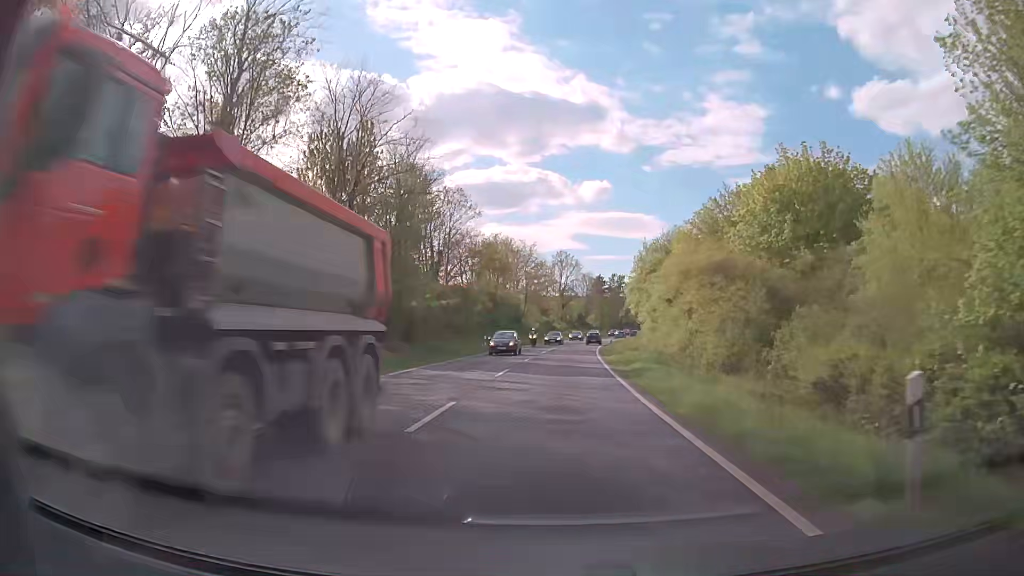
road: primary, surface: asphalt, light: Day
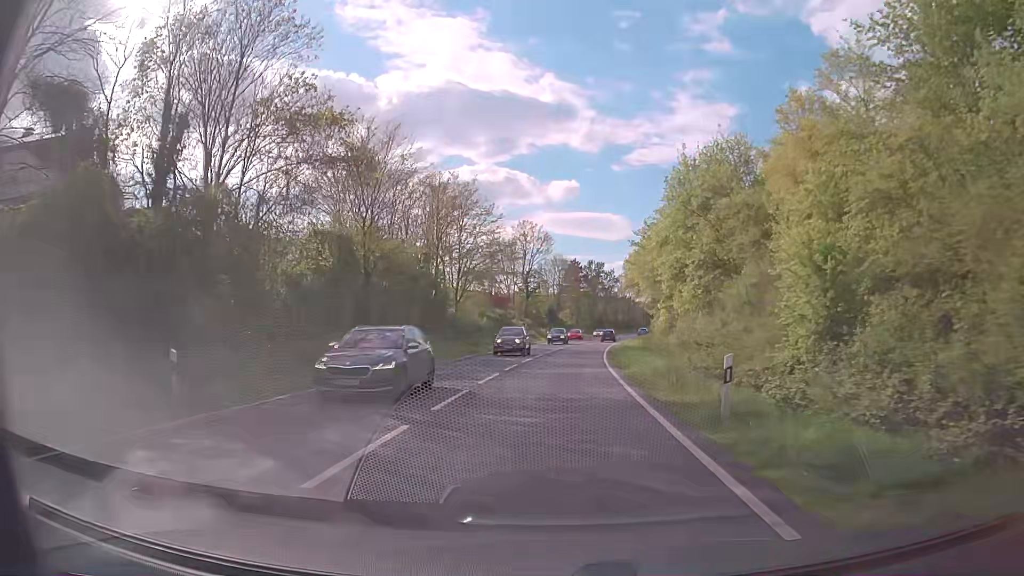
(+0.8, +39.6) m; +2°
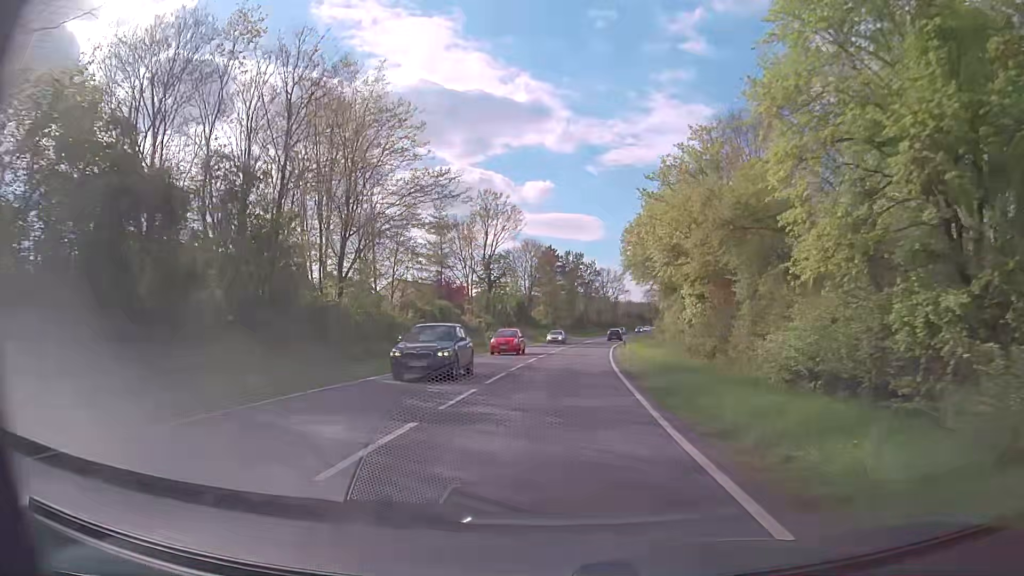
(+0.4, +23.7) m; +2°
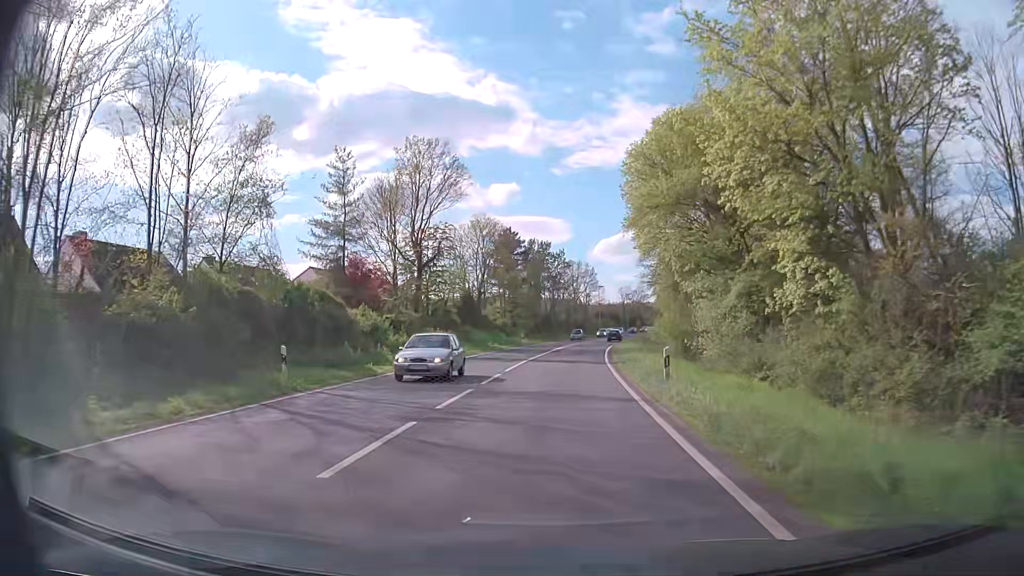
(+0.7, +23.8) m; +3°
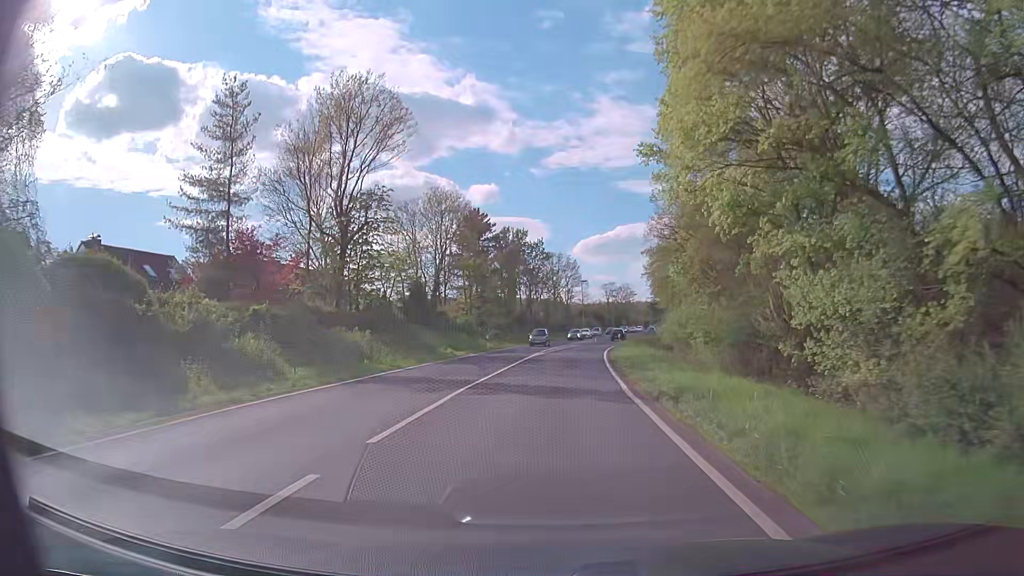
(+0.2, +15.8) m; +2°
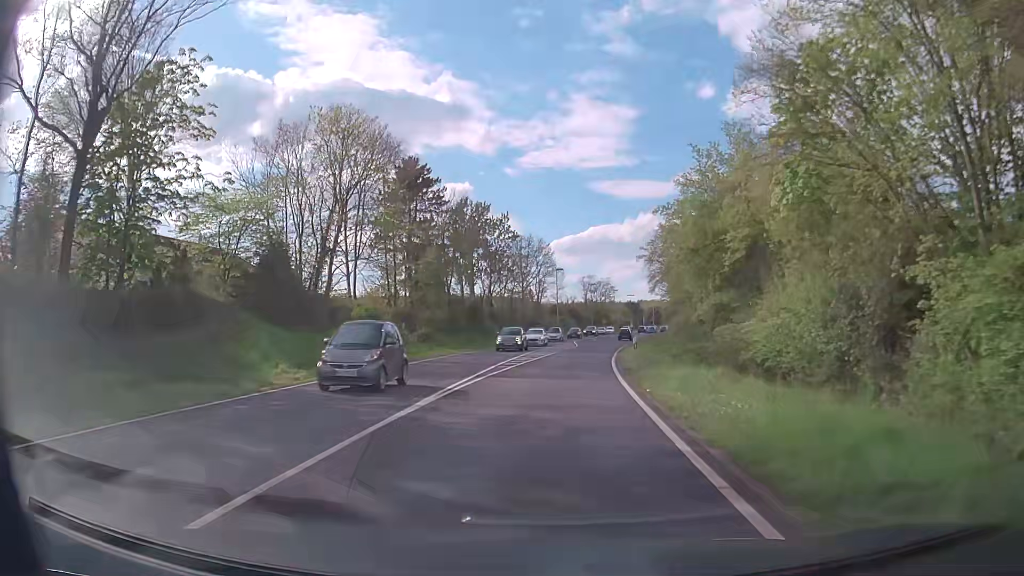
(+0.4, +23.7) m; +3°
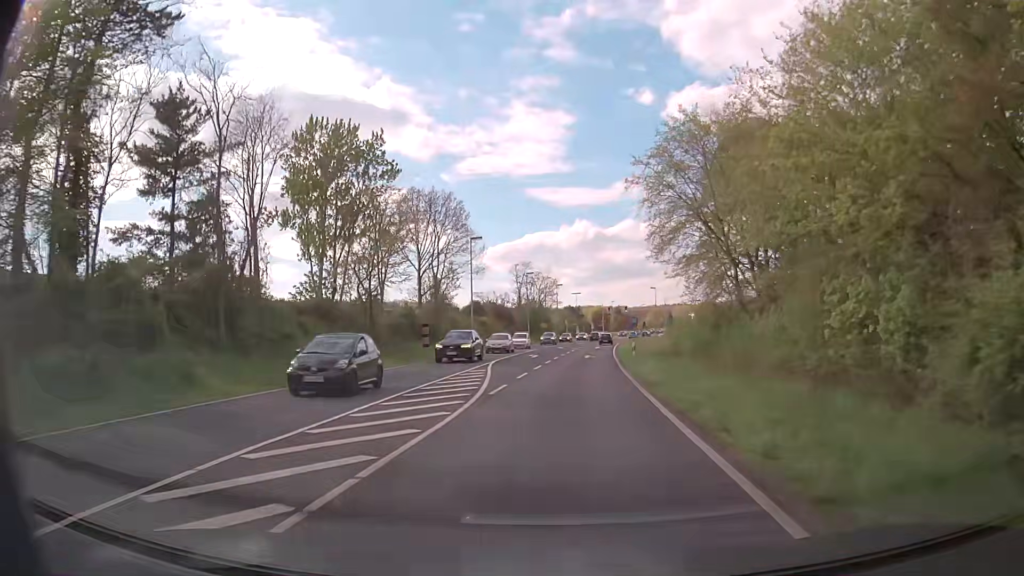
(+1.5, +39.5) m; +5°
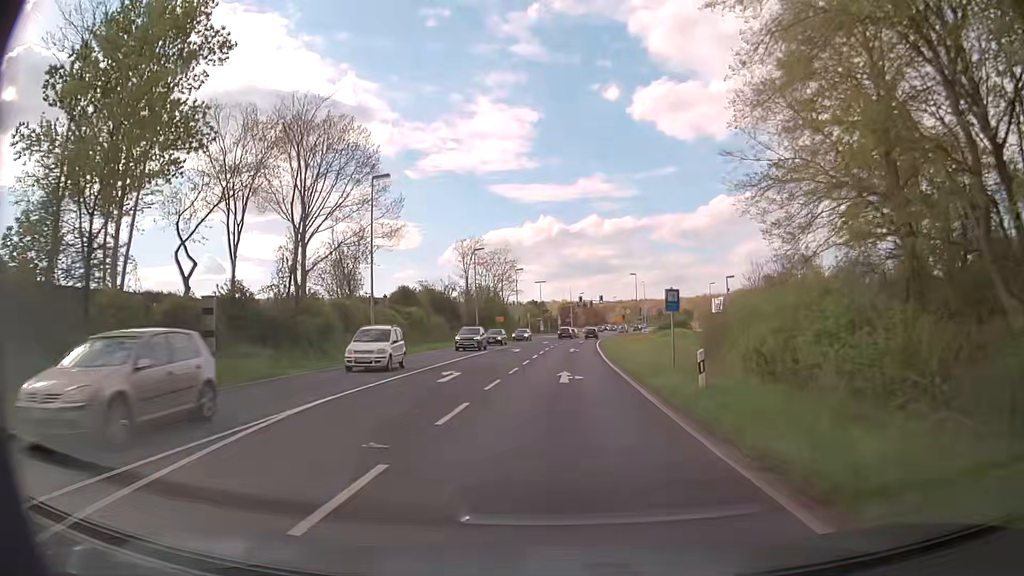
(+0.6, +23.7) m; +3°
(0, +10) (0, +20) (+1, +30) (+1, +40) (+2, +50) (+2, +60) (+3, +70) (+4, +80) (+5, +90) (+6, +100) m
